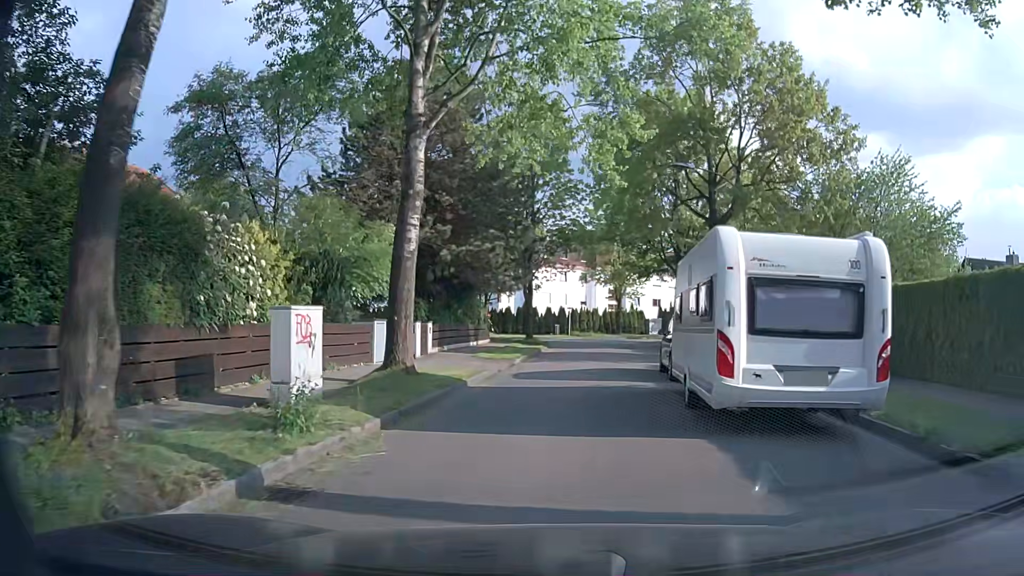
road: residential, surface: asphalt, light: Day
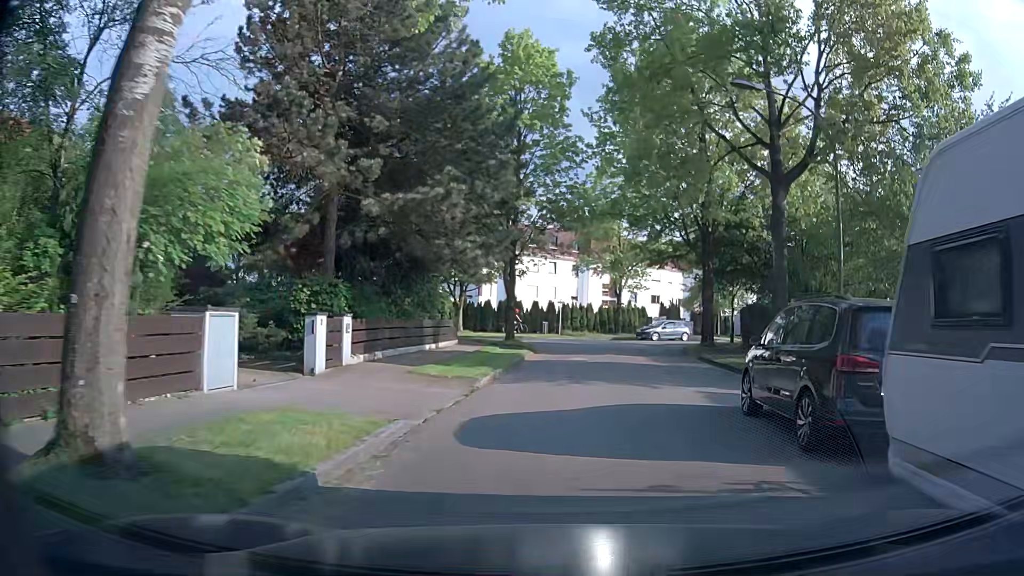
(+0.1, +9.2) m; +2°
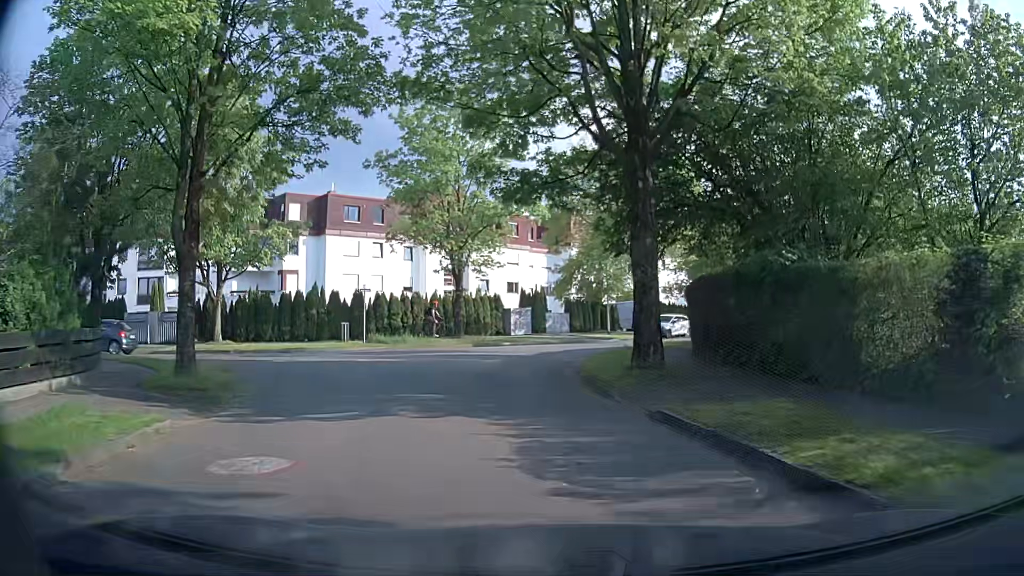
(+2.4, +17.8) m; +12°
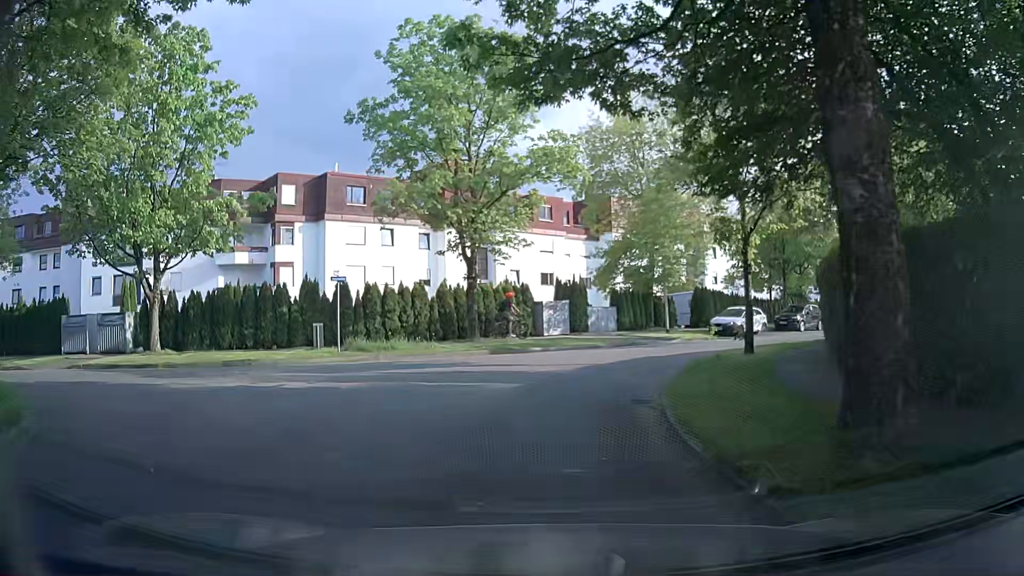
(0.0, +8.3) m; -3°
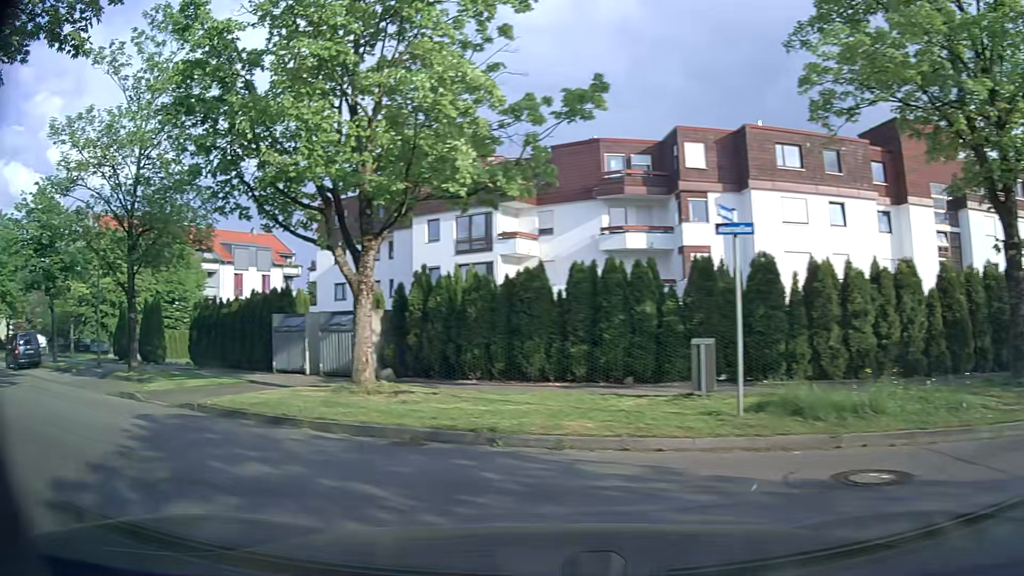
(-2.2, +13.0) m; -37°
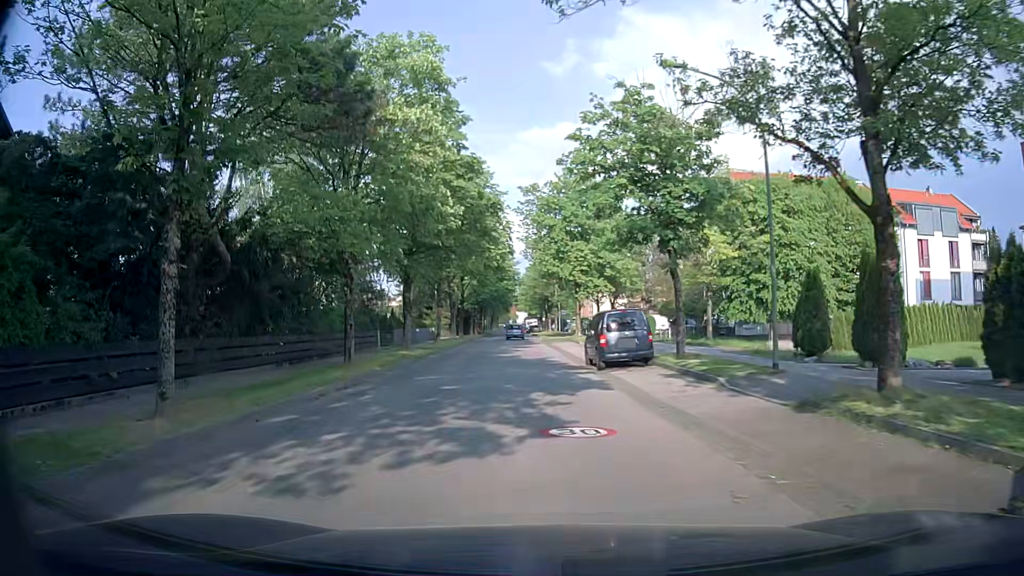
(-8.5, +11.2) m; -55°
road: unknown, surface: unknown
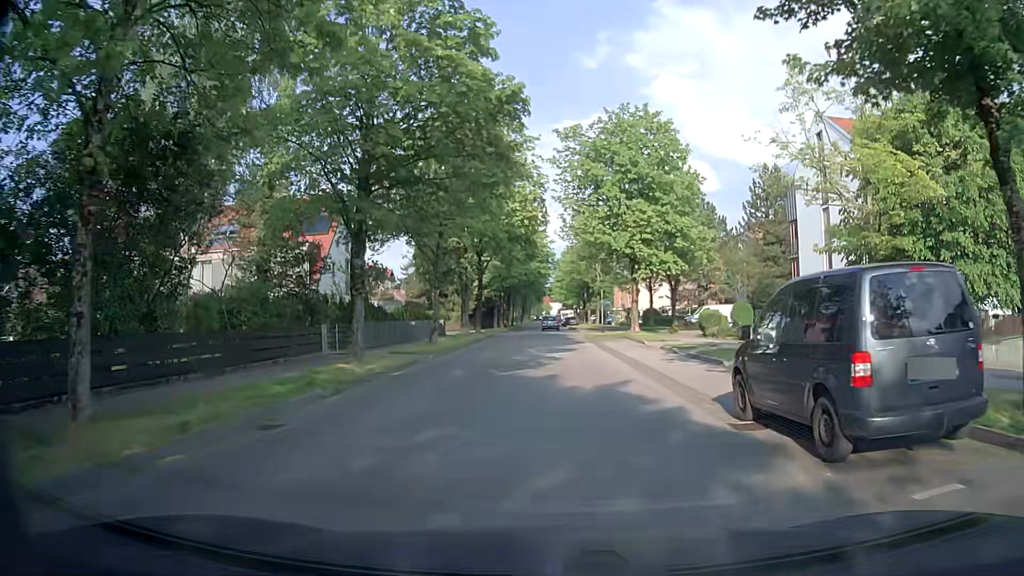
(-0.9, +15.0) m; -4°
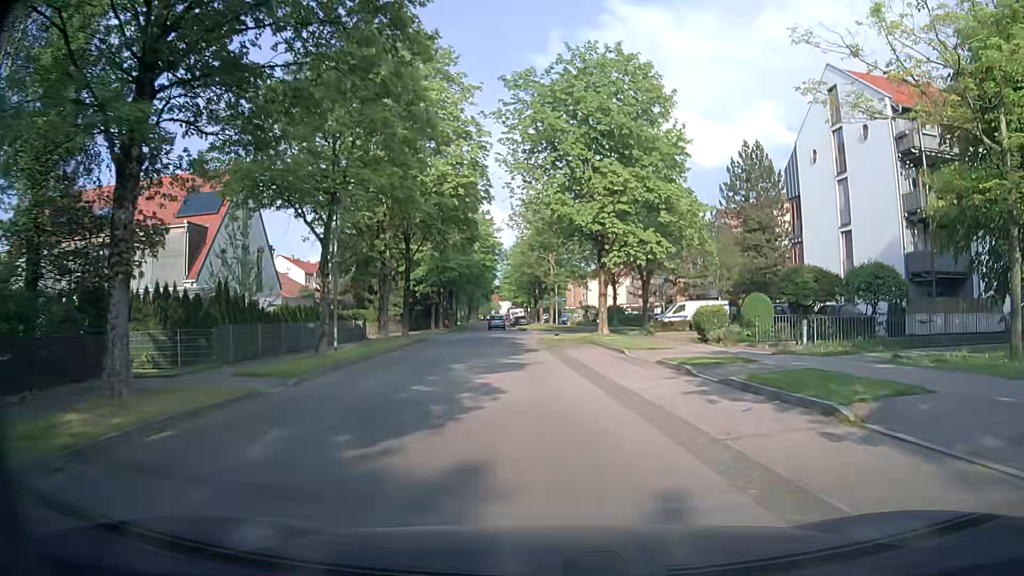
(+0.4, +9.4) m; +6°
